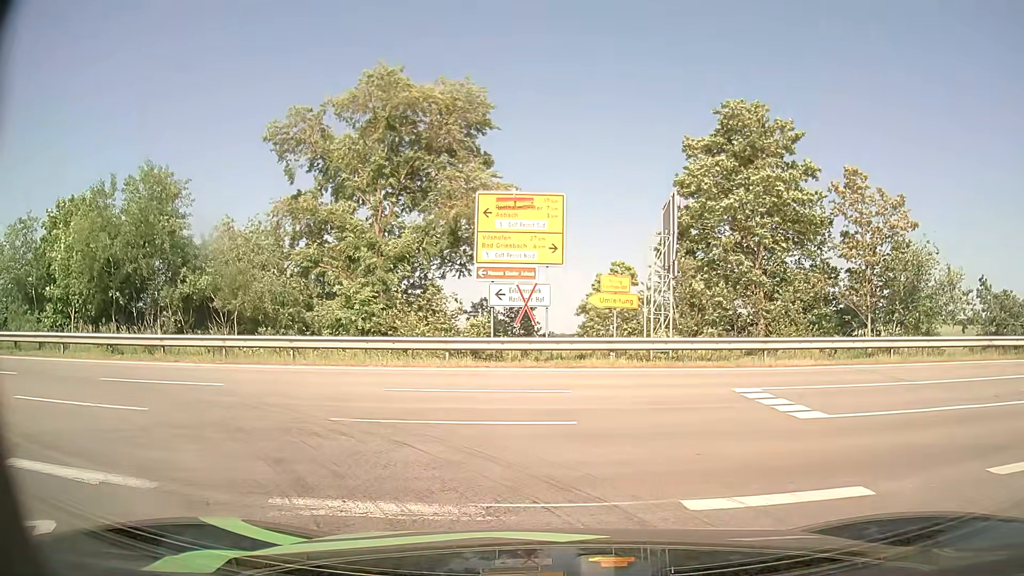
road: primary_link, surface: asphalt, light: Day
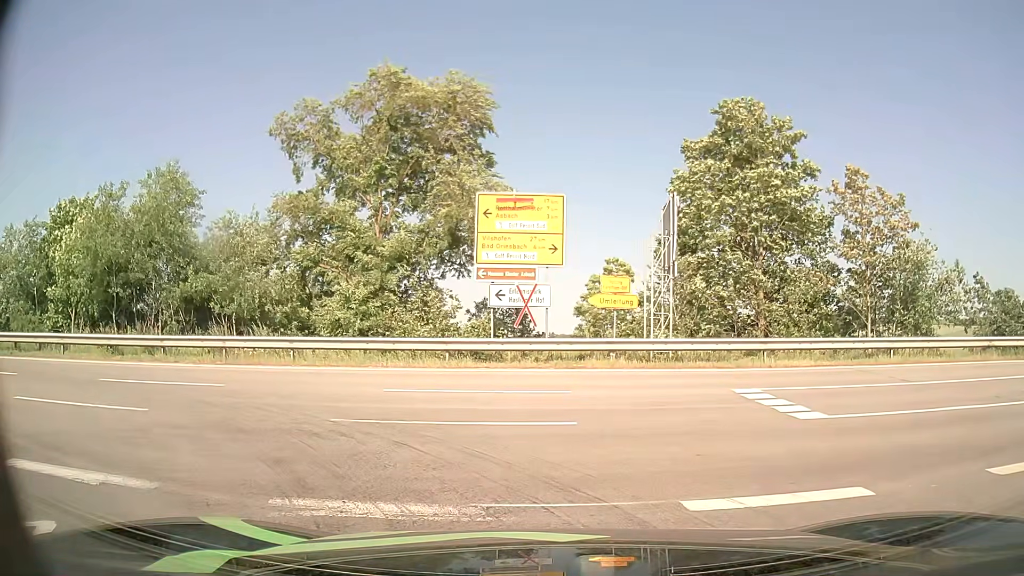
(0.0, 0.0) m; 0°
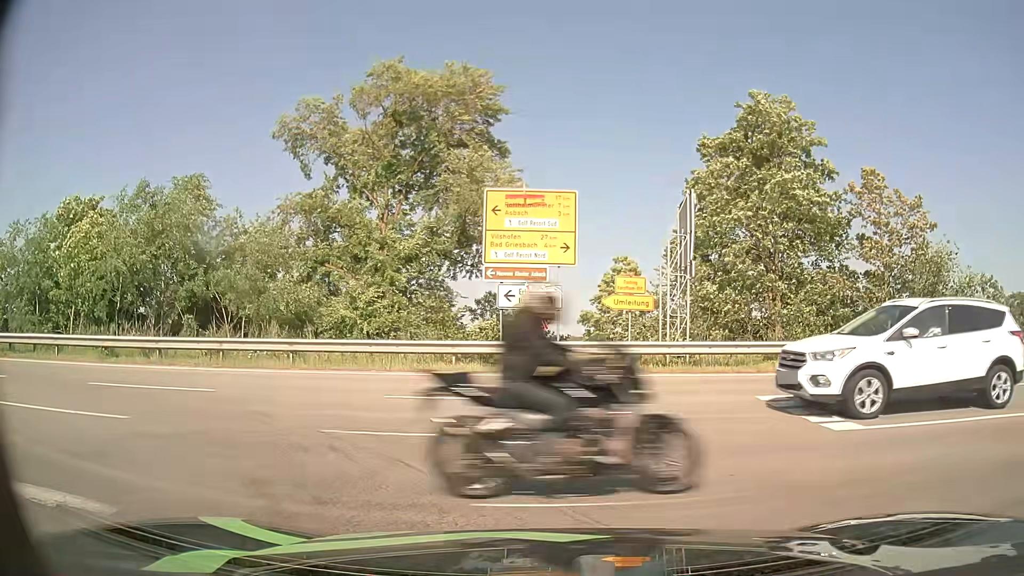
(0.0, +0.8) m; 0°
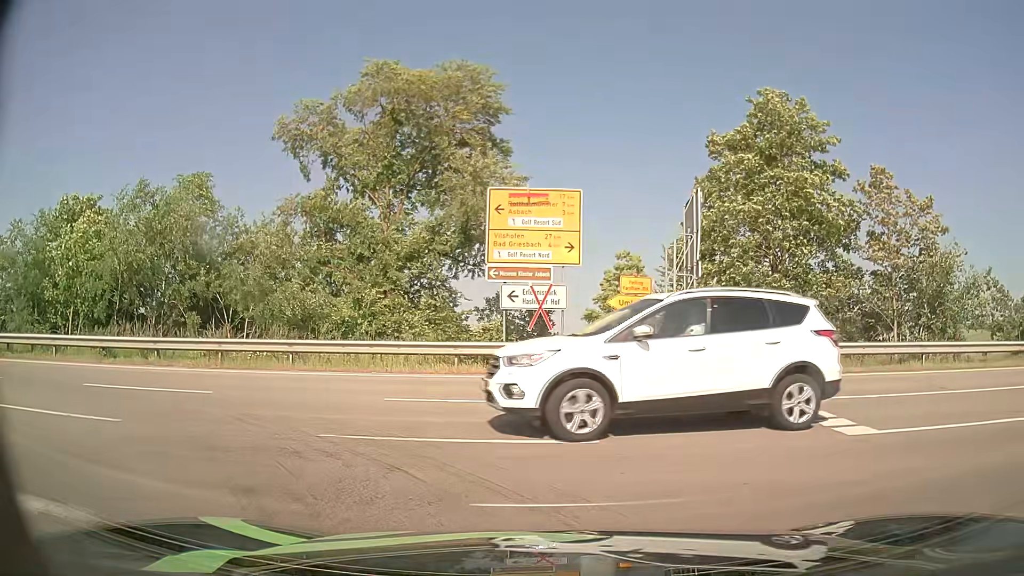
(0.0, +0.3) m; 0°
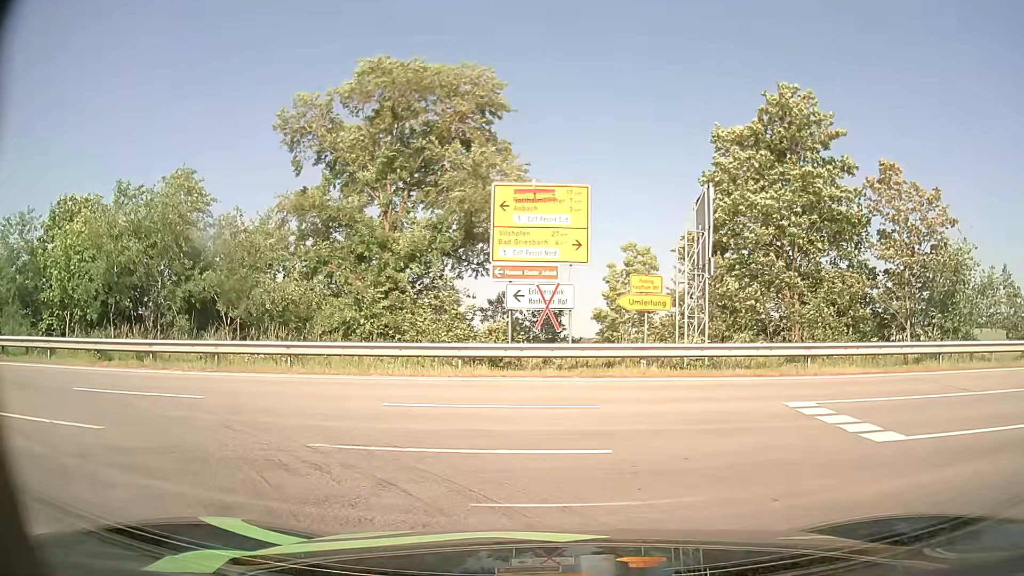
(0.0, +0.6) m; 0°
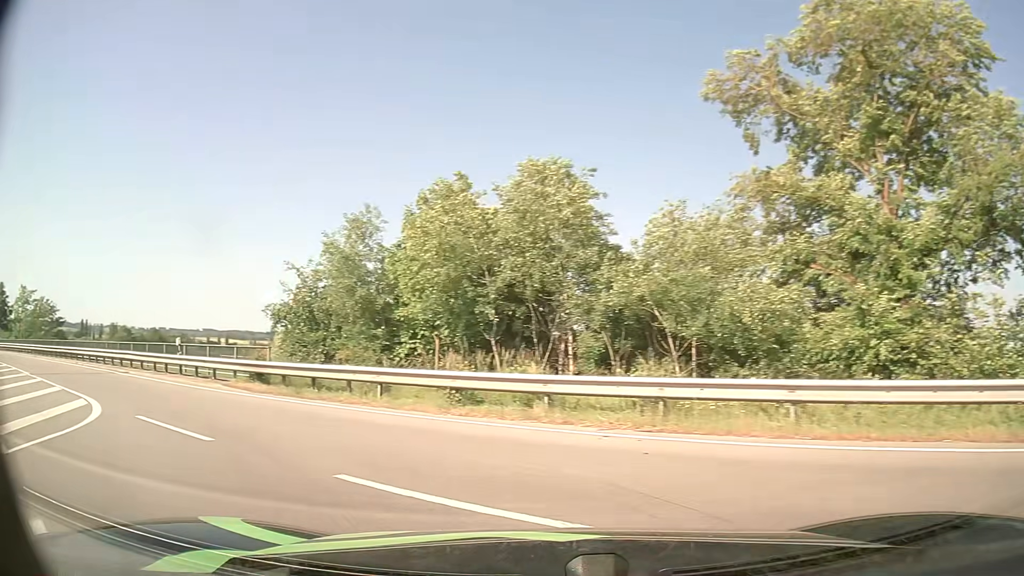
(-2.8, +7.0) m; -42°
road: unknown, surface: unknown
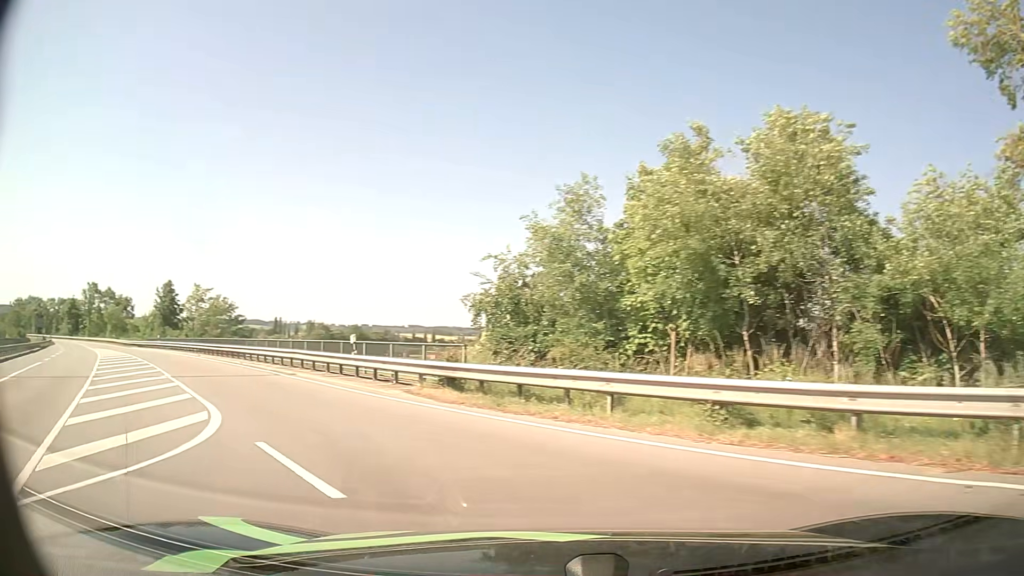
(-0.5, +3.7) m; -16°
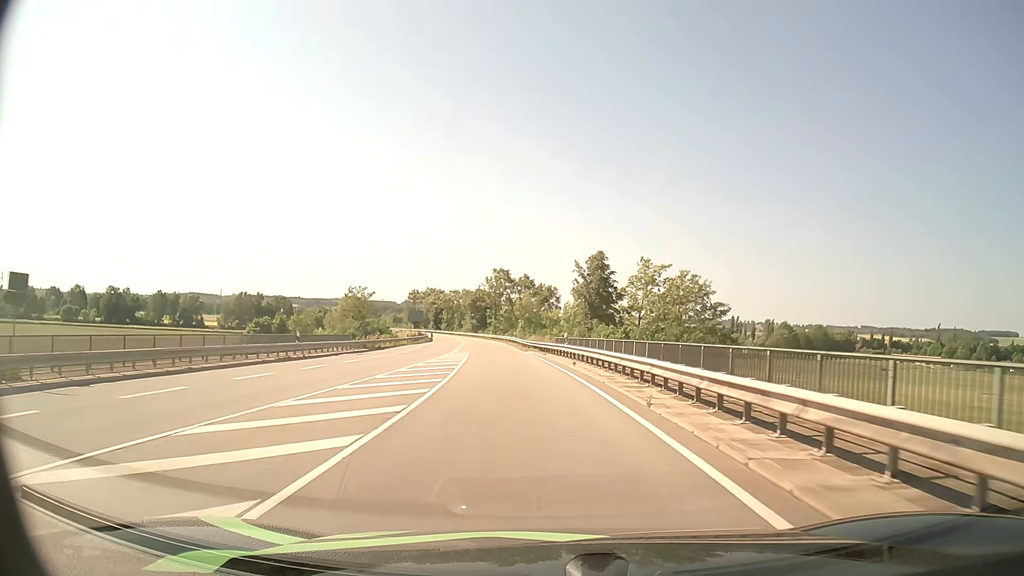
(-14.8, +26.3) m; -41°
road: secondary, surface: asphalt
(0, +10) (-1, +20) (-1, +30) (-3, +40) (-4, +50) (-5, +60) (-6, +70) (-7, +80) (-9, +89) (-11, +99) m
